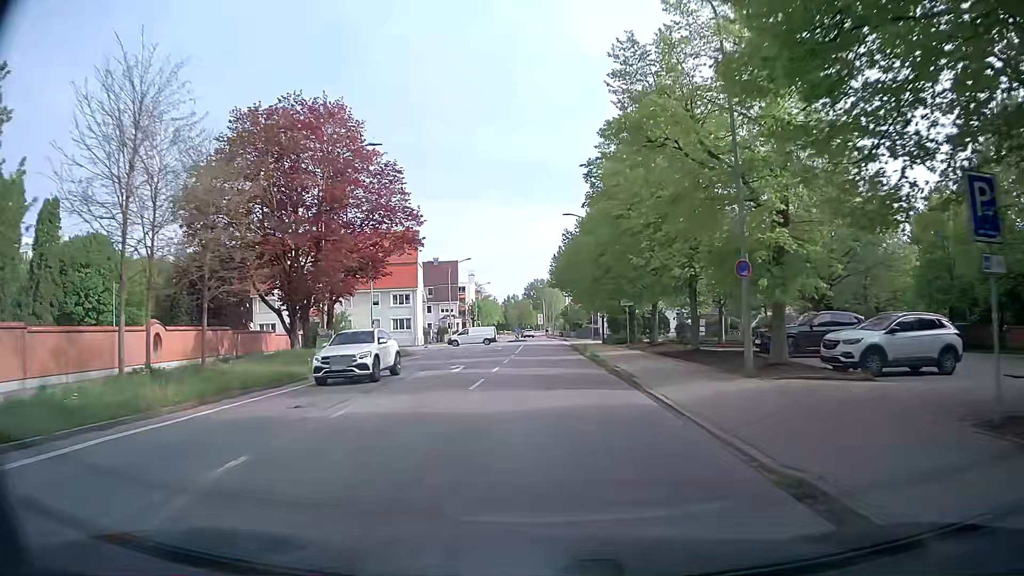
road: tertiary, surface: asphalt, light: Day
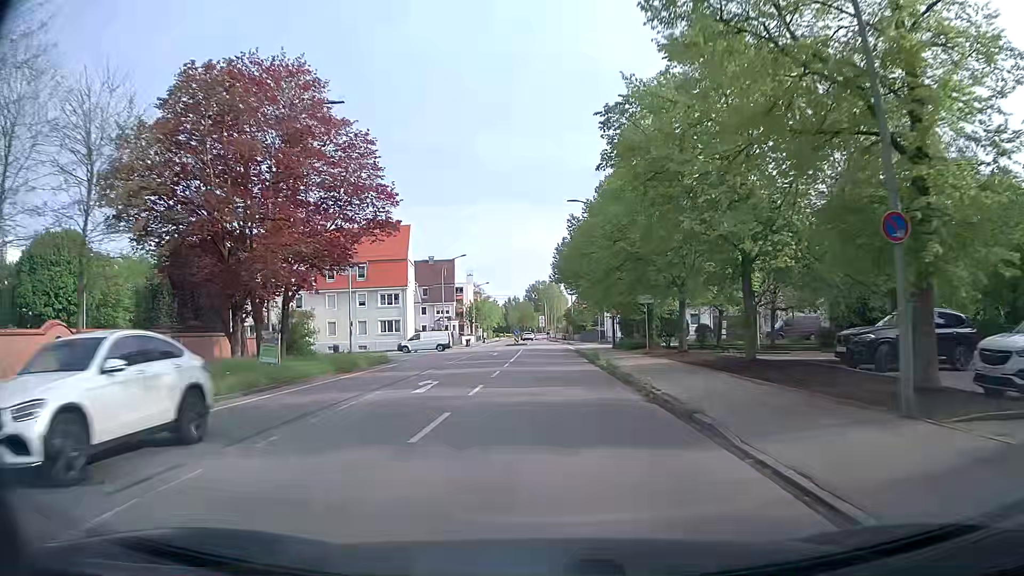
(0.0, +7.1) m; +1°
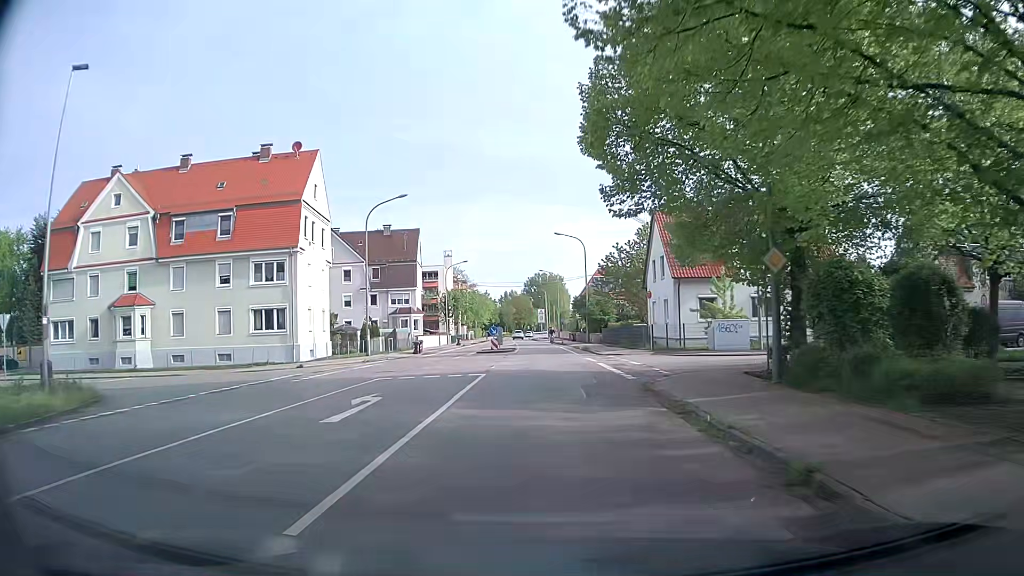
(-0.3, +33.9) m; -1°
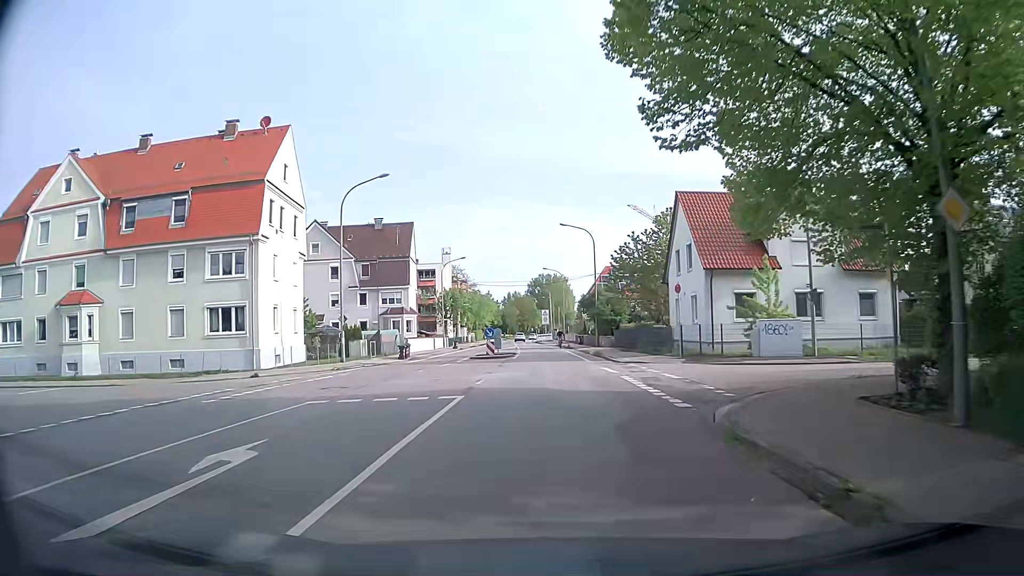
(0.0, +6.6) m; 0°
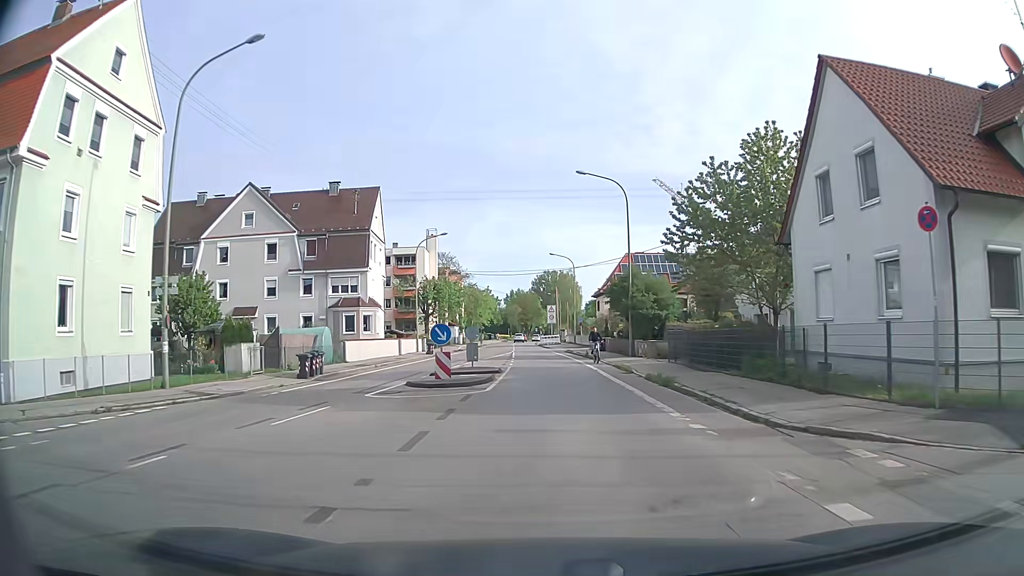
(-0.2, +19.5) m; -1°
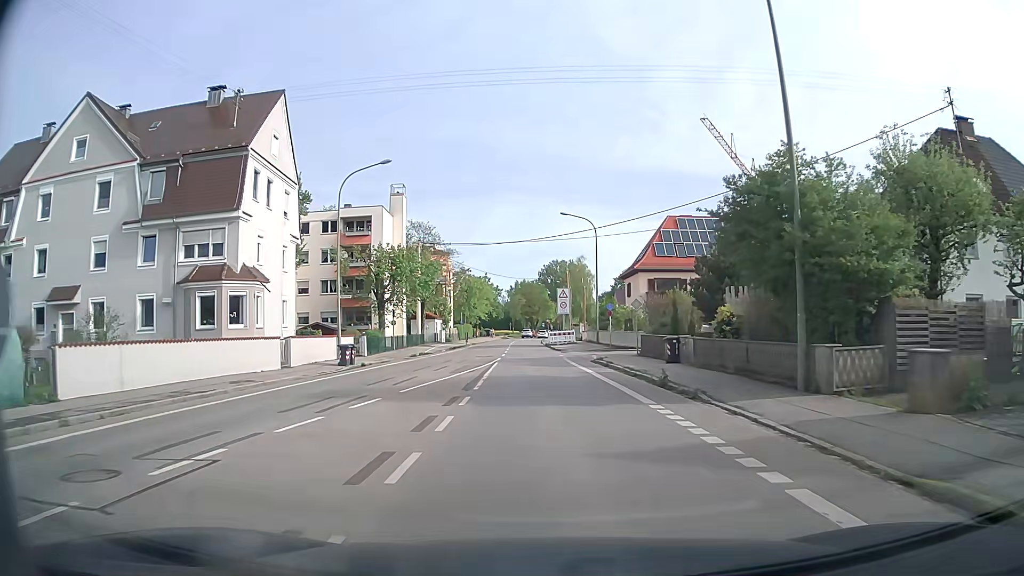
(-0.1, +24.9) m; 0°
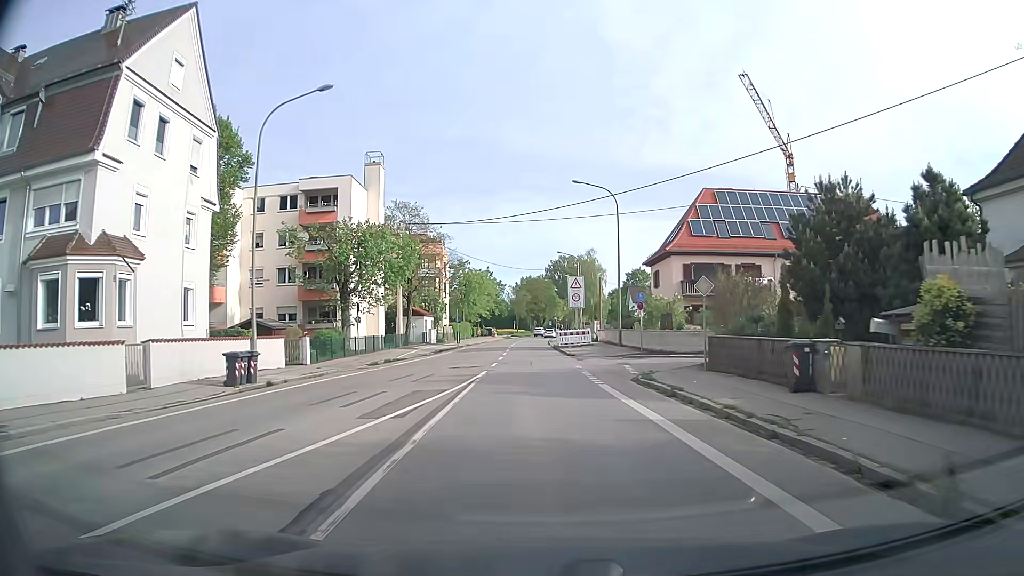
(-0.1, +11.7) m; -1°
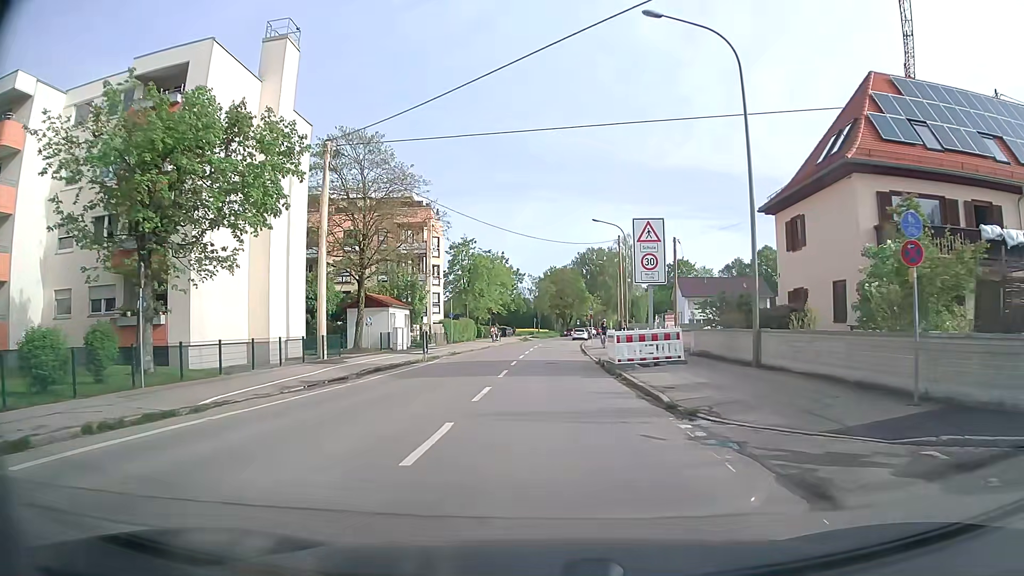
(-0.3, +24.5) m; -2°
